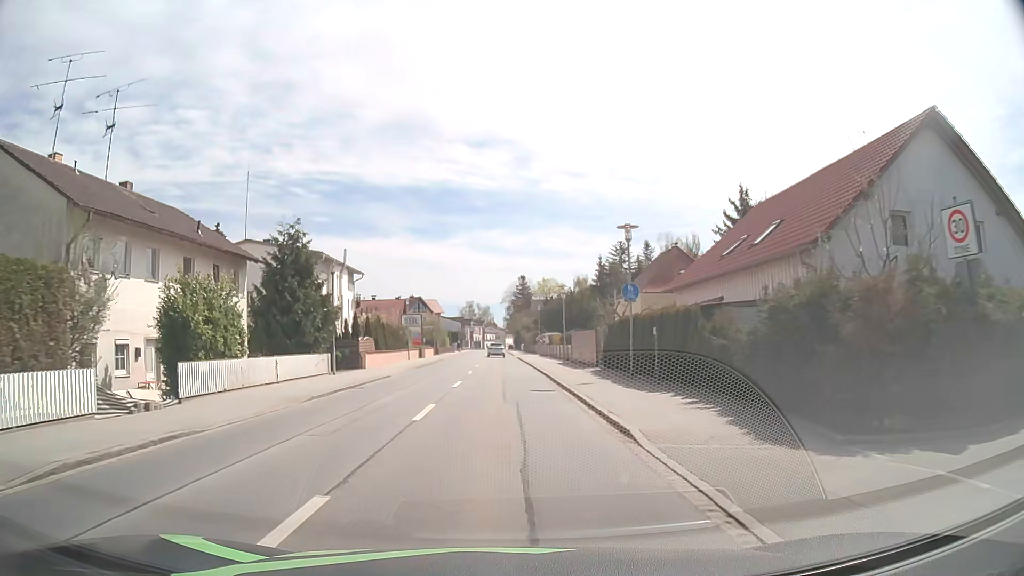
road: primary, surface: asphalt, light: Day
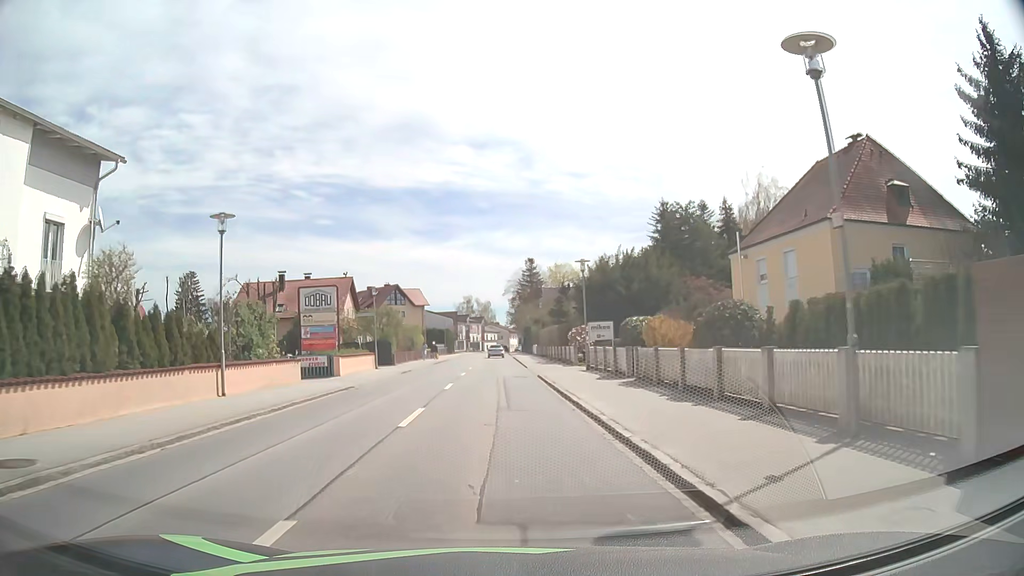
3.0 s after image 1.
(-0.1, +36.9) m; 0°
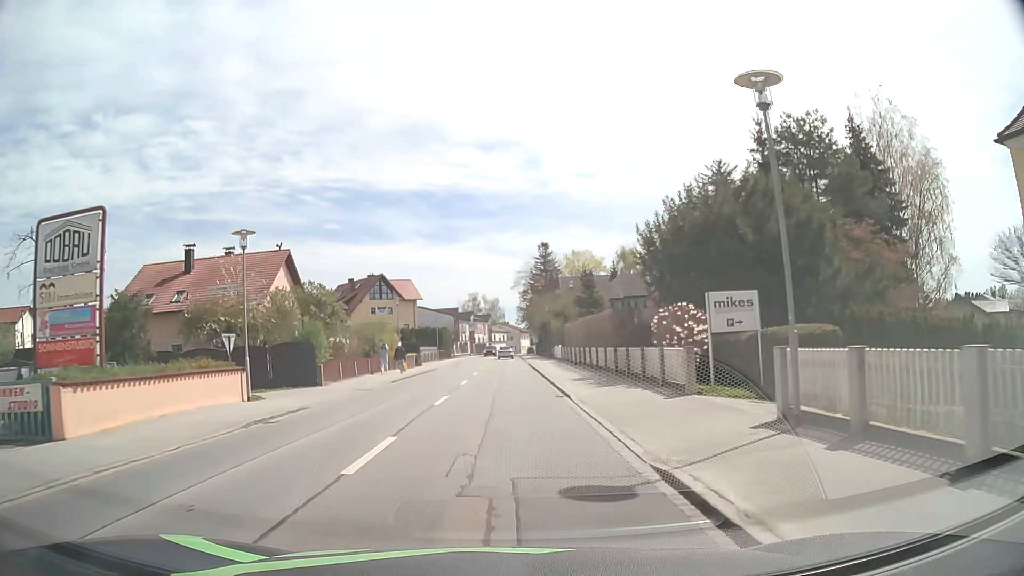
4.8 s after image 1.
(-0.1, +22.1) m; -1°
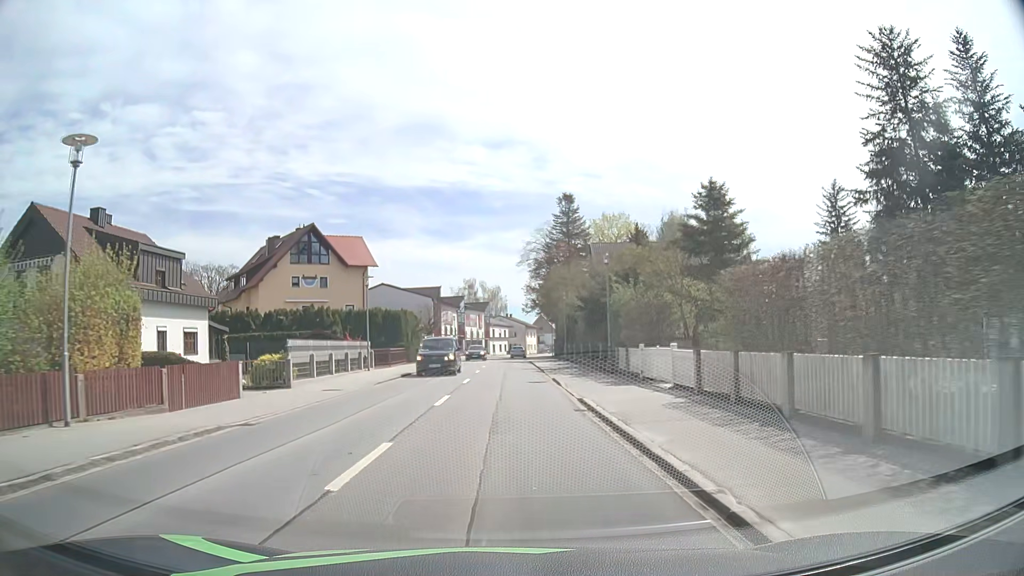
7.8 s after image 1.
(-0.2, +37.0) m; 0°
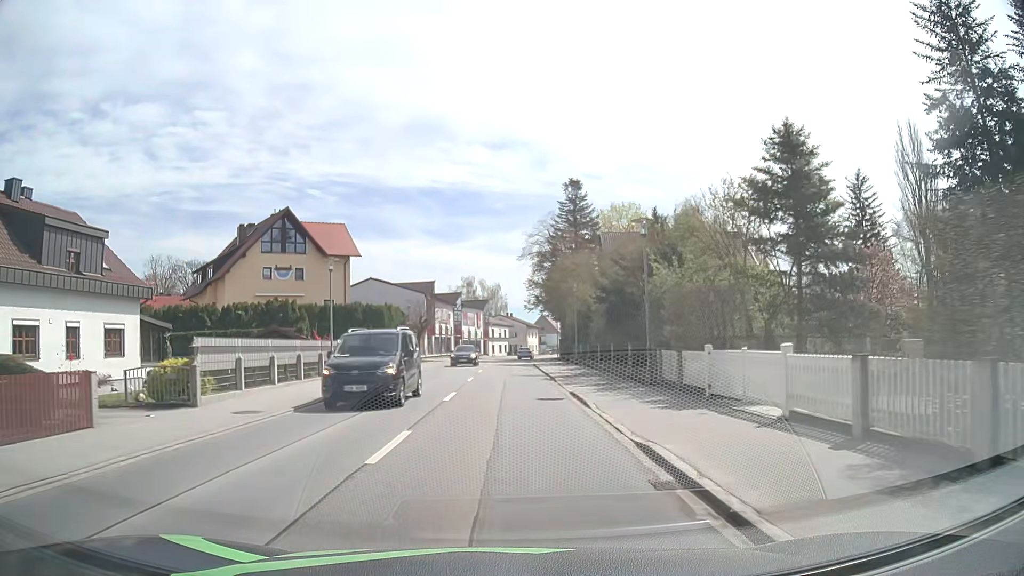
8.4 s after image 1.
(0.0, +7.5) m; 0°
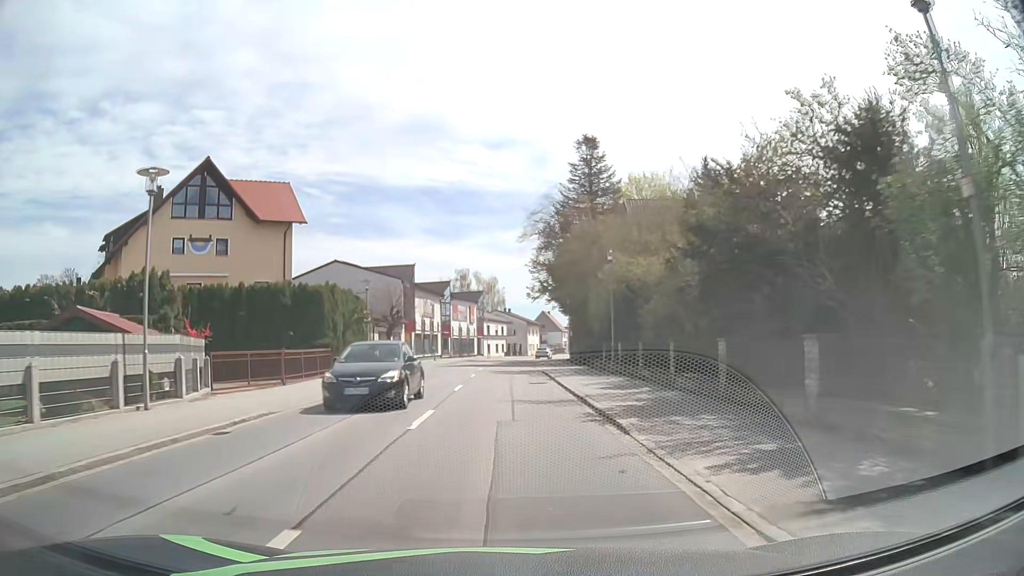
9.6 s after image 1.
(0.0, +15.0) m; 0°
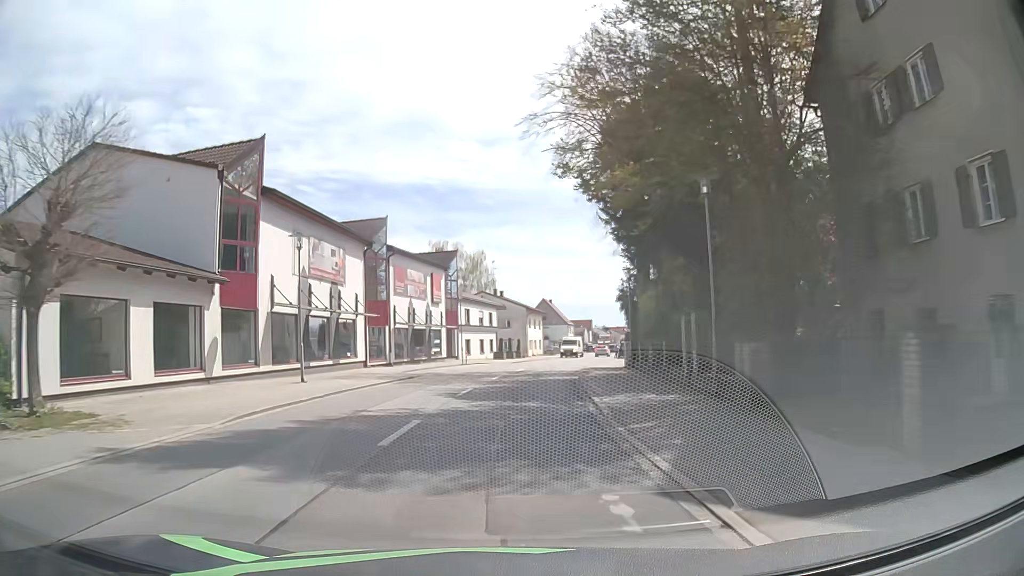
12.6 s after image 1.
(+0.2, +38.0) m; +1°
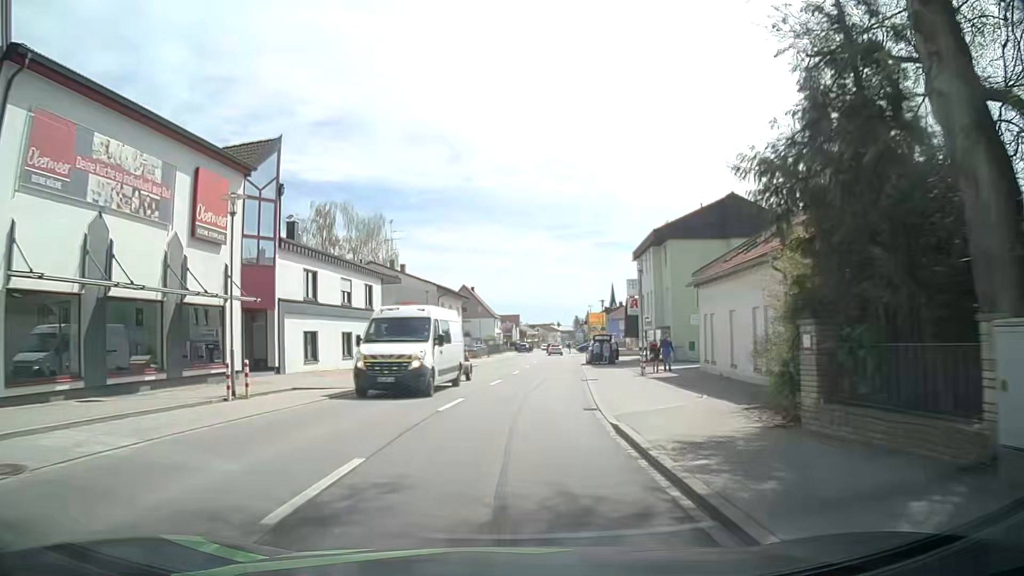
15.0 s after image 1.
(+1.3, +30.9) m; +7°
(0, +10) (+1, +20) (+1, +30) (+2, +40) (+3, +50) (+4, +60) (+5, +70) (+5, +80) (+6, +90) (+7, +100) m
